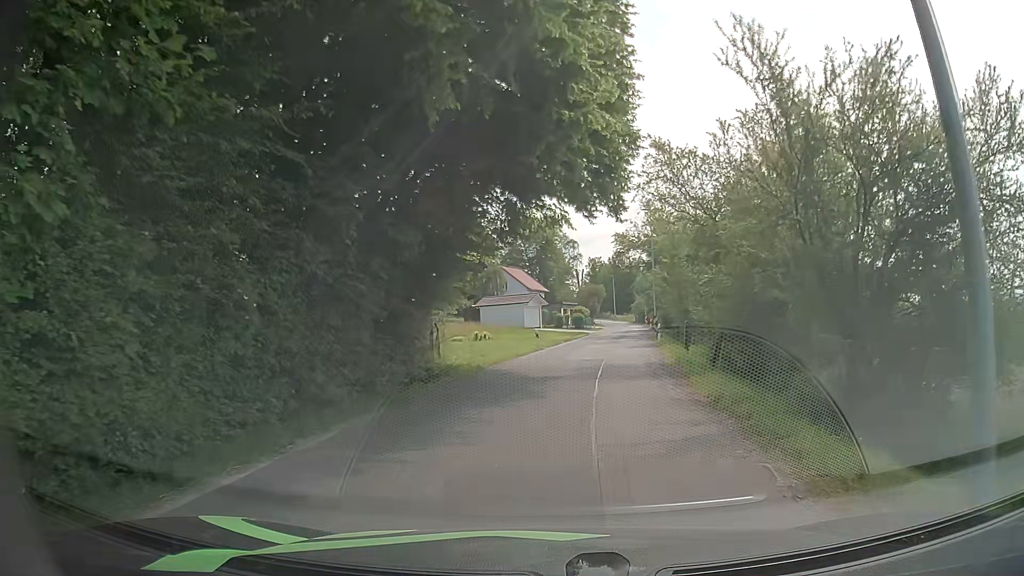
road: residential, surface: asphalt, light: Day
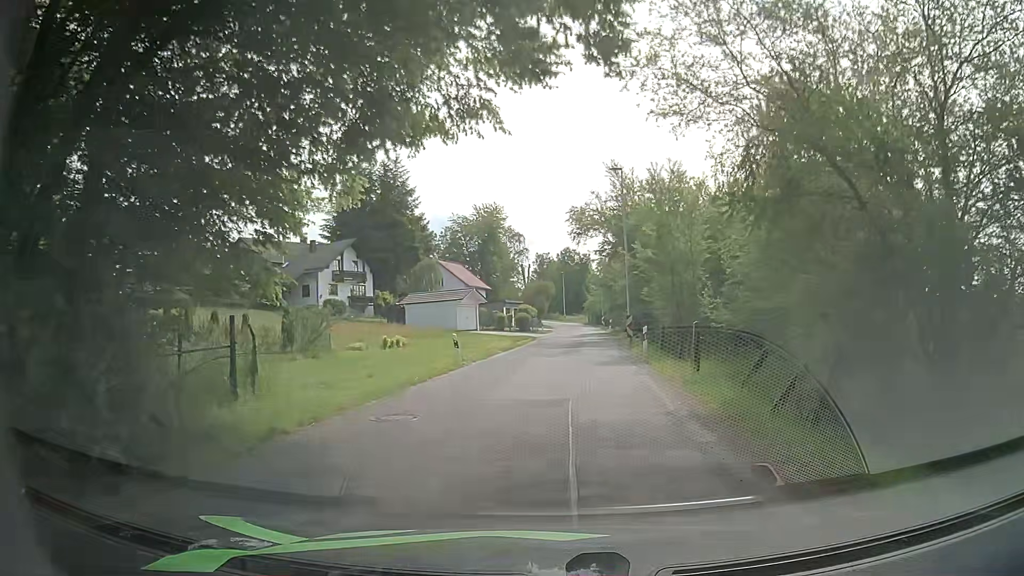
(+0.6, +11.9) m; +5°
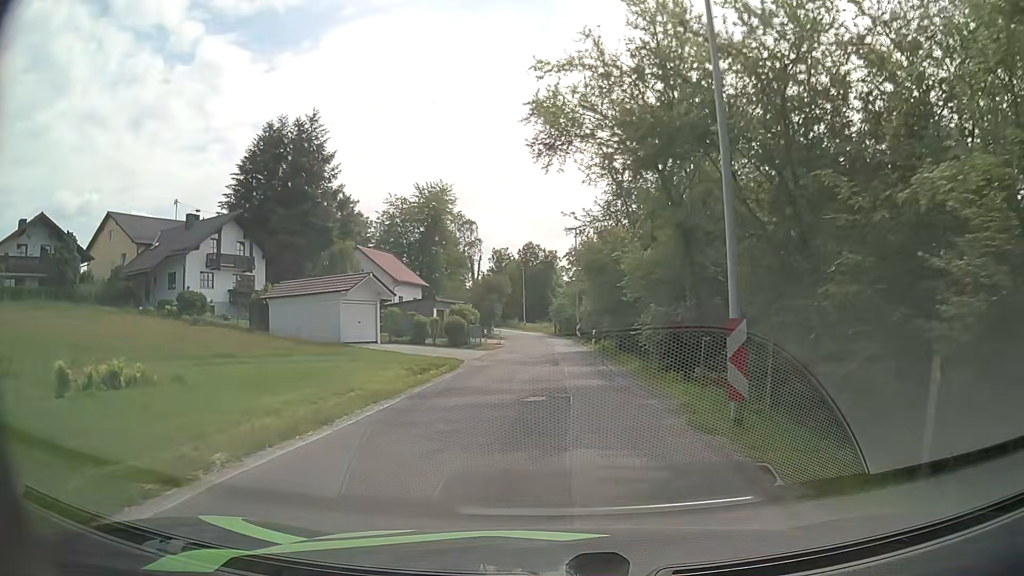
(+0.9, +22.2) m; +4°
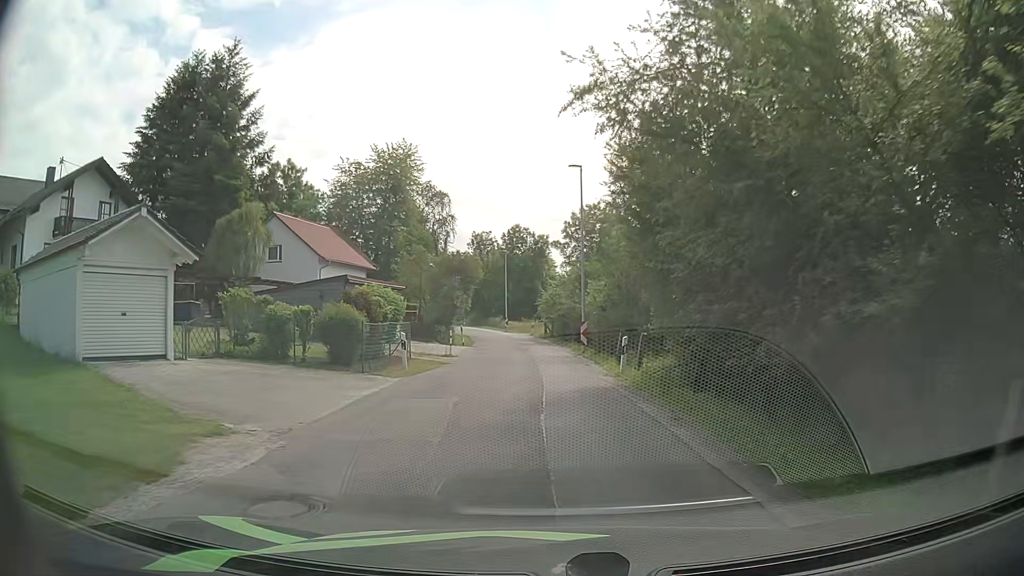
(0.0, +19.3) m; 0°
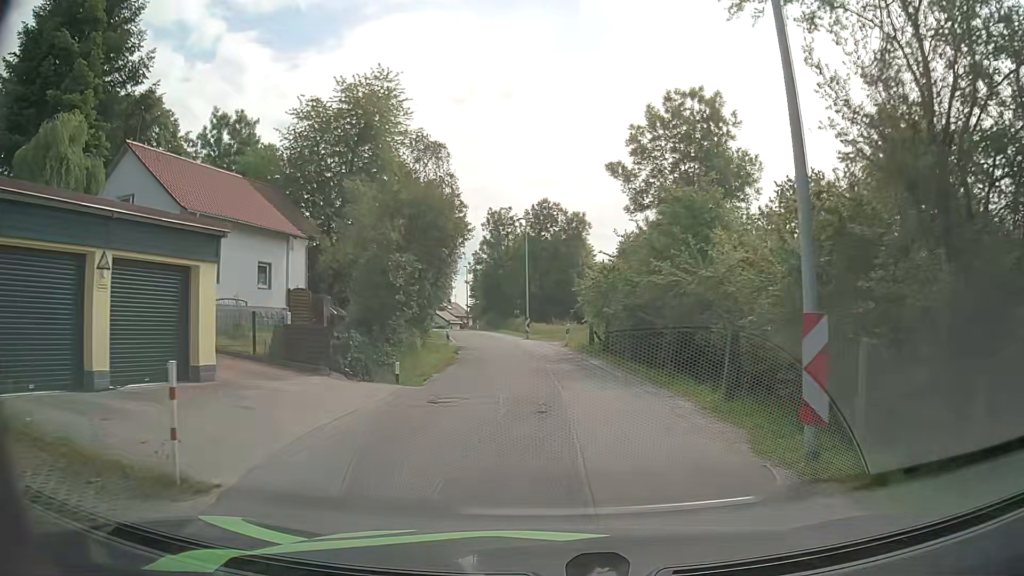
(-0.6, +22.3) m; -3°
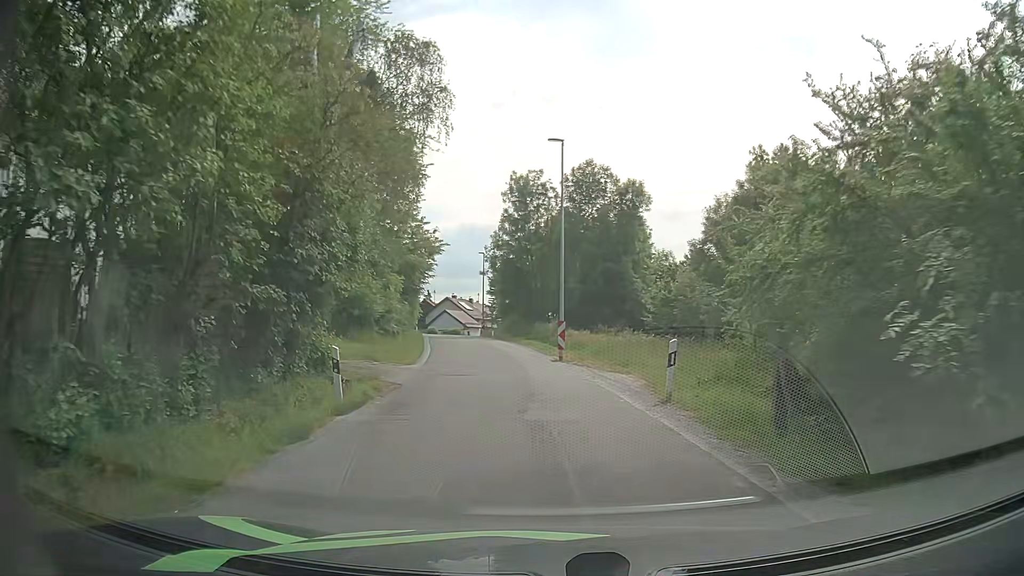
(-0.3, +21.0) m; -2°
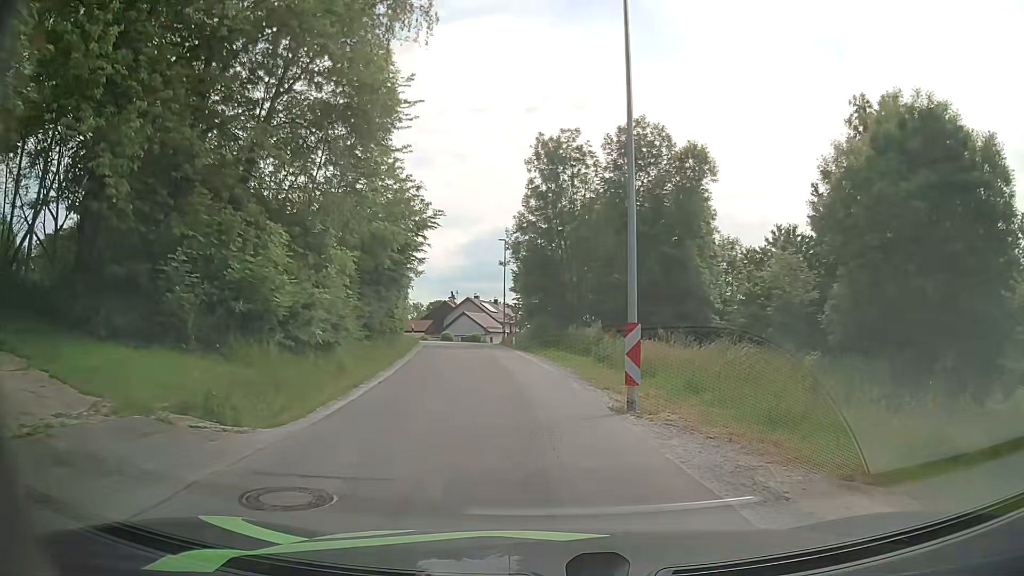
(-0.3, +13.1) m; -3°
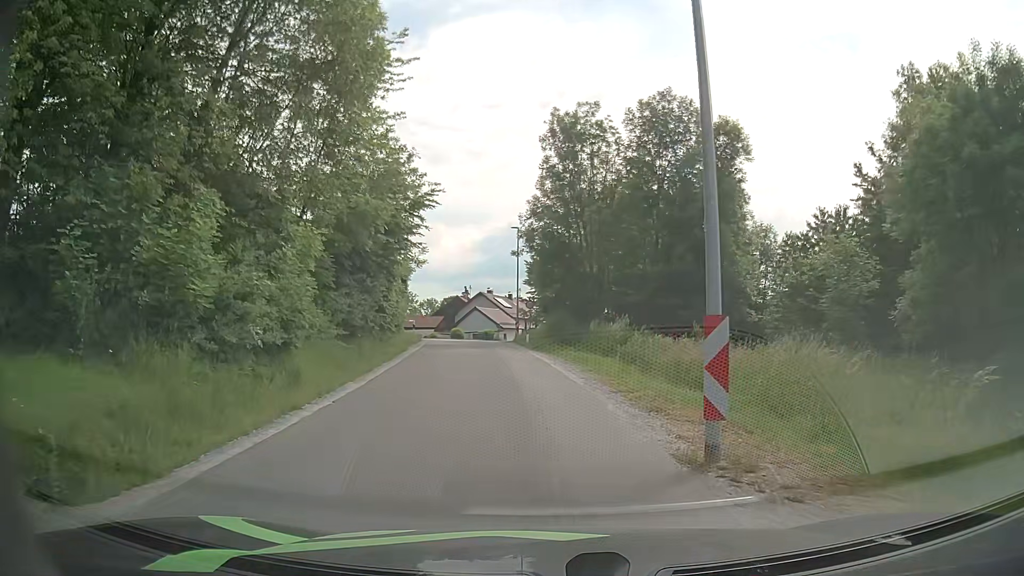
(-0.1, +4.5) m; -2°
(0, +10) (-1, +20) (-2, +30) (-3, +40) (-4, +50) (-3, +60) (-1, +69) (+2, +79) (+6, +88) (+8, +98) m
